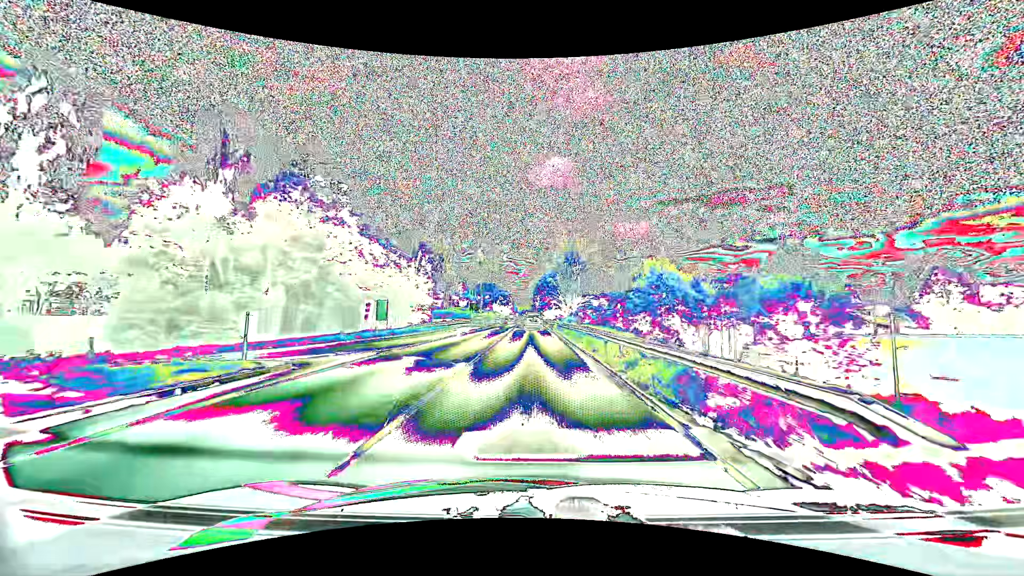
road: primary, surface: asphalt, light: Day
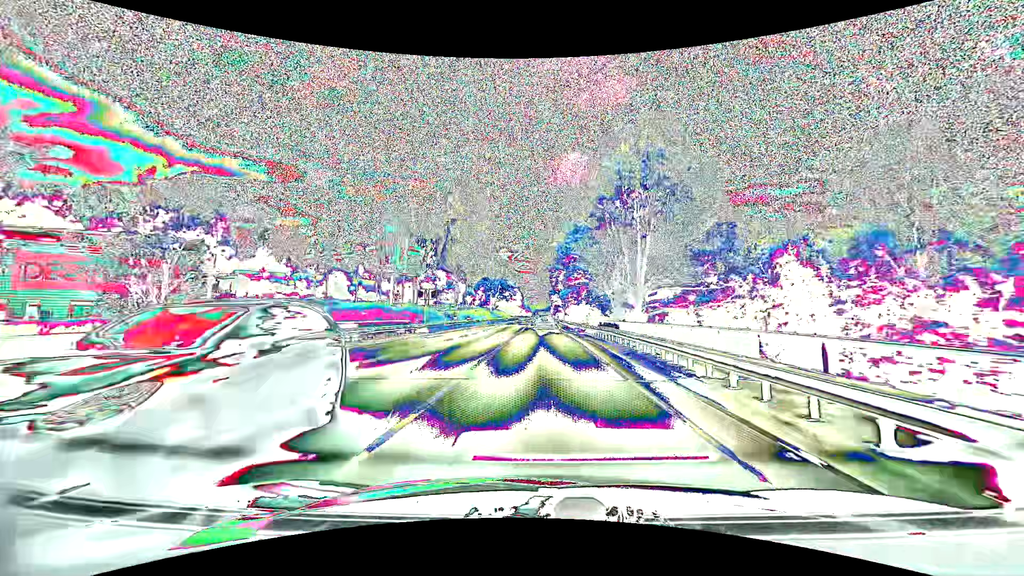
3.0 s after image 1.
(-0.7, +53.2) m; -1°
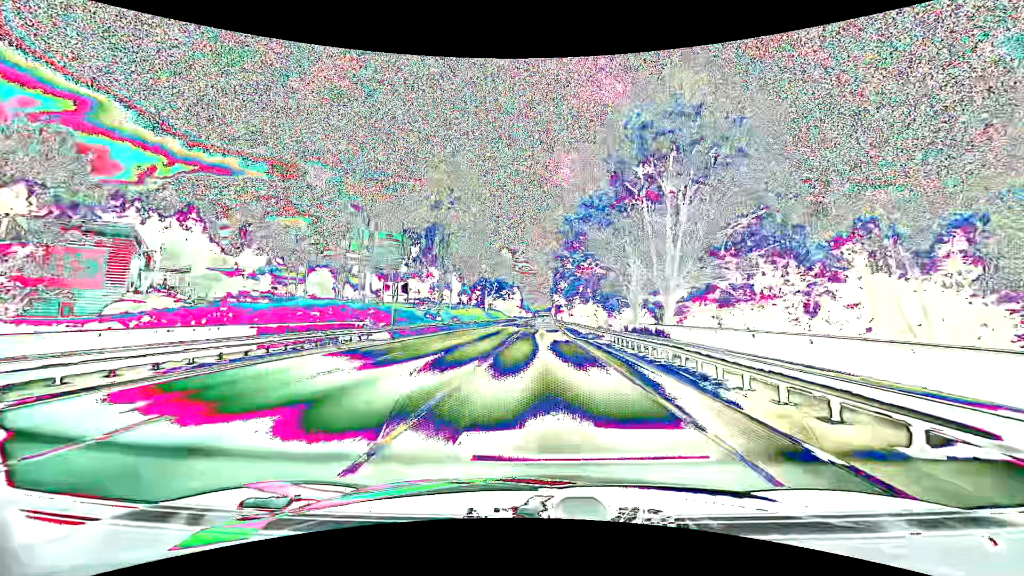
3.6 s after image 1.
(0.0, +11.0) m; 0°
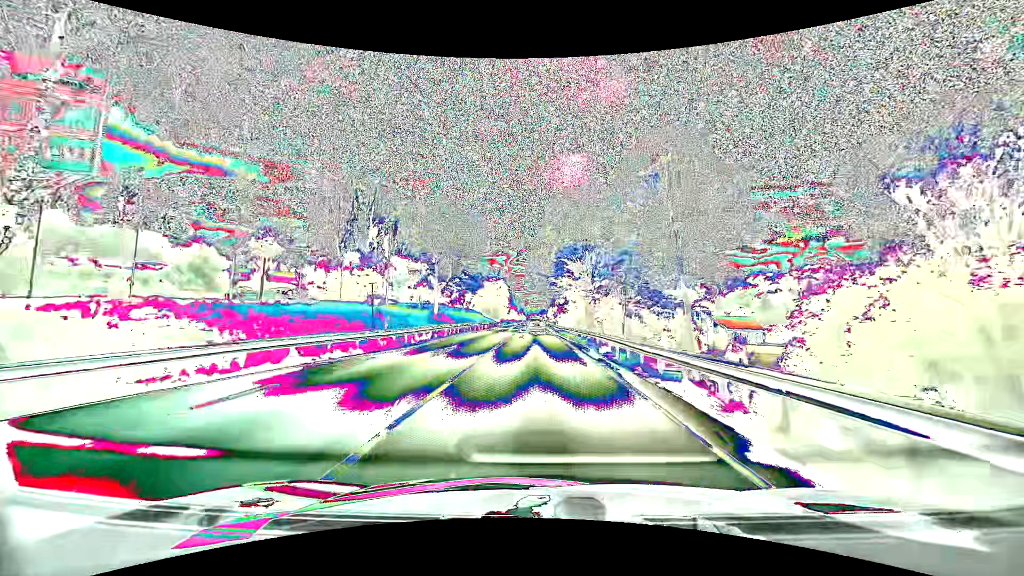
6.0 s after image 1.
(+0.2, +45.0) m; +1°
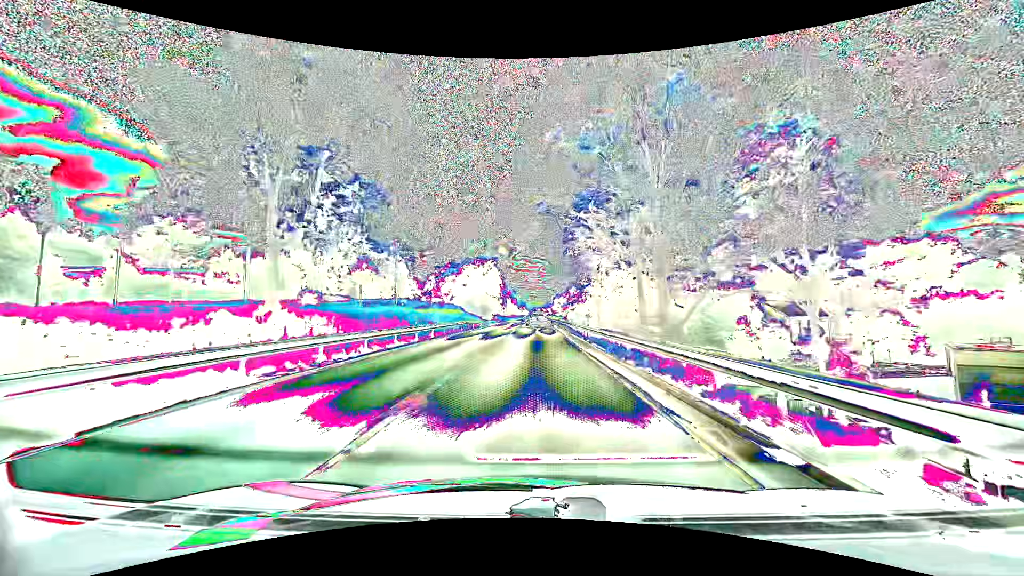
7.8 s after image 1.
(-0.1, +34.6) m; 0°
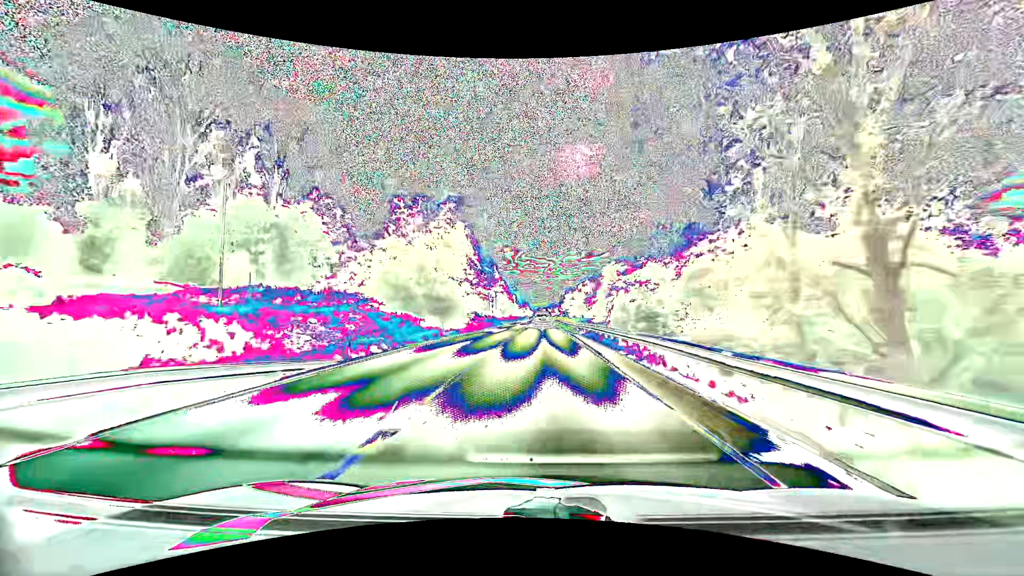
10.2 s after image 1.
(-0.5, +47.3) m; -1°
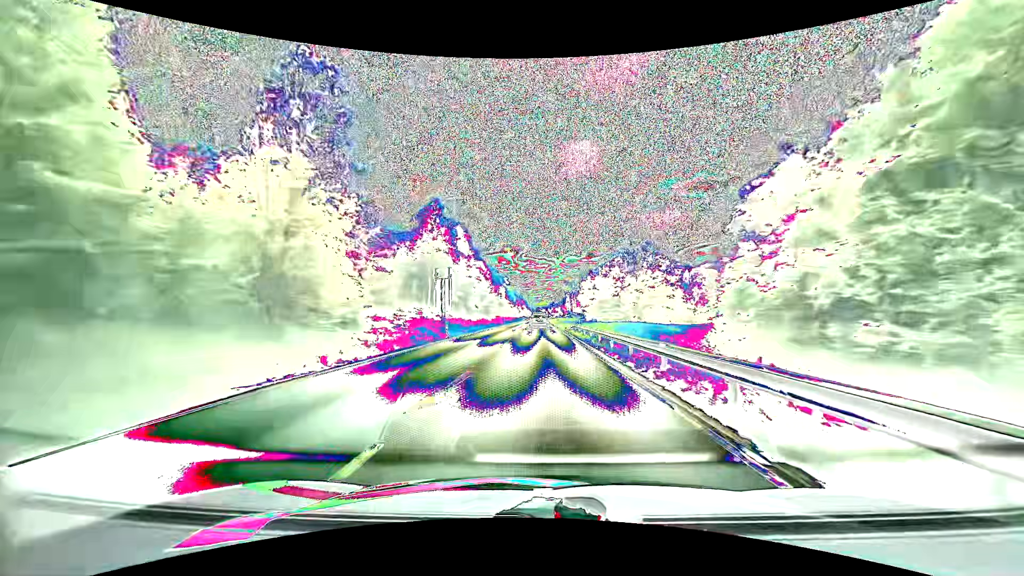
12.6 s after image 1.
(-0.1, +48.4) m; 0°
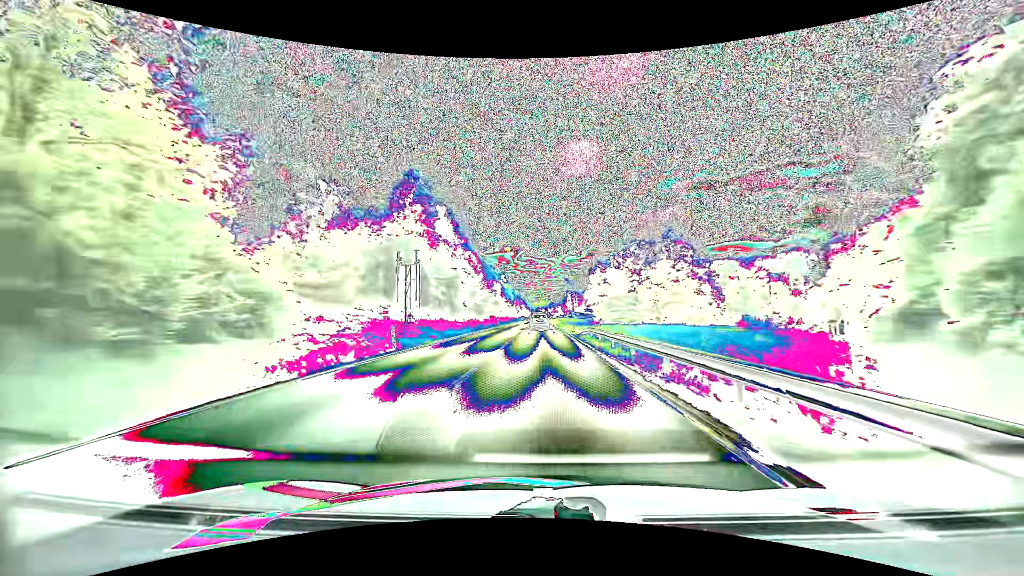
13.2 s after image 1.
(0.0, +12.3) m; 0°
(0, +10) (0, +20) (0, +30) (0, +40) (0, +50) (0, +60) (0, +70) (+1, +80) (+1, +90) (+1, +100) m
